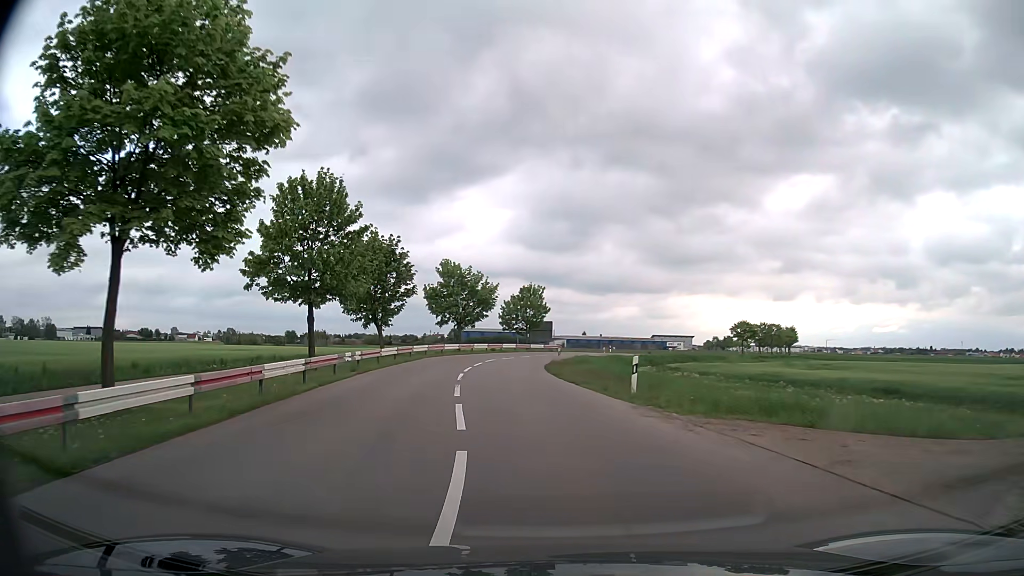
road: tertiary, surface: asphalt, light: Day
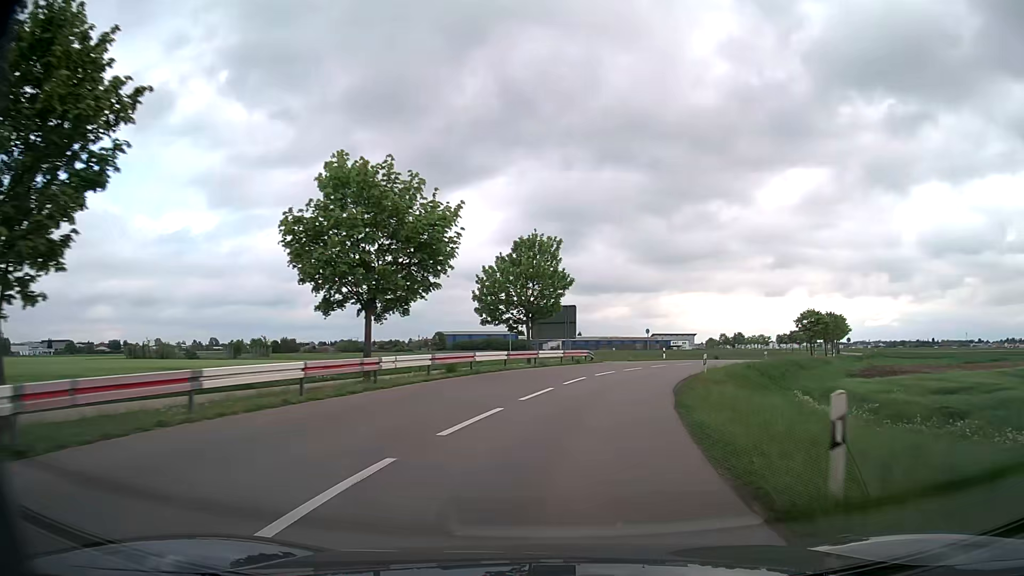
(-2.2, +37.0) m; -1°
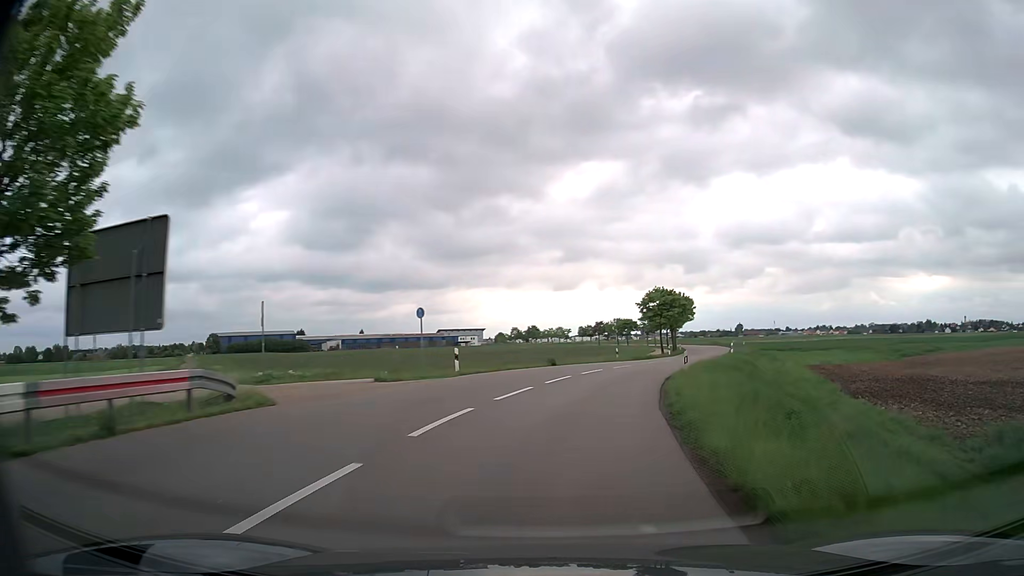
(+4.5, +29.5) m; +18°
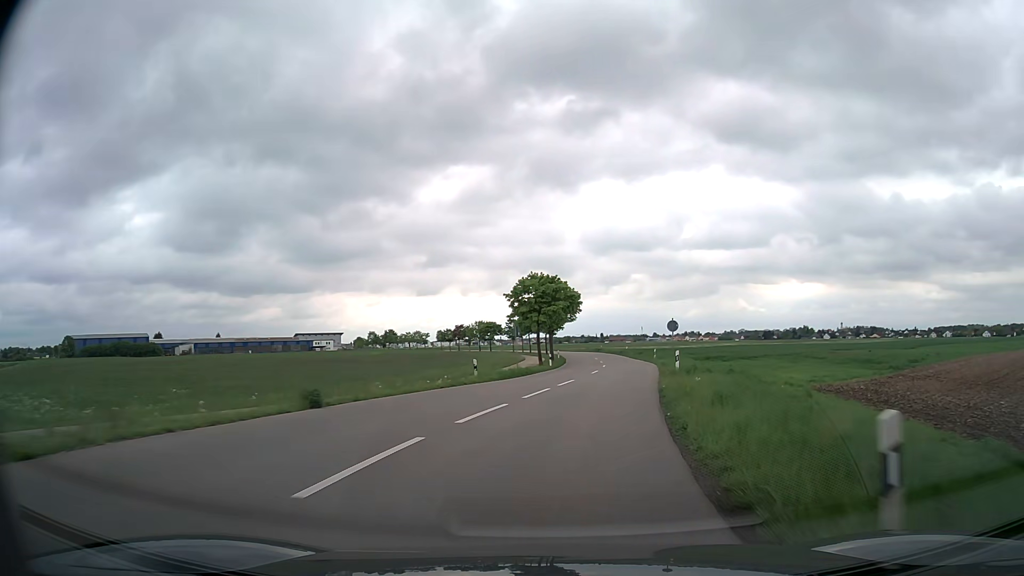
(+2.2, +21.1) m; +11°
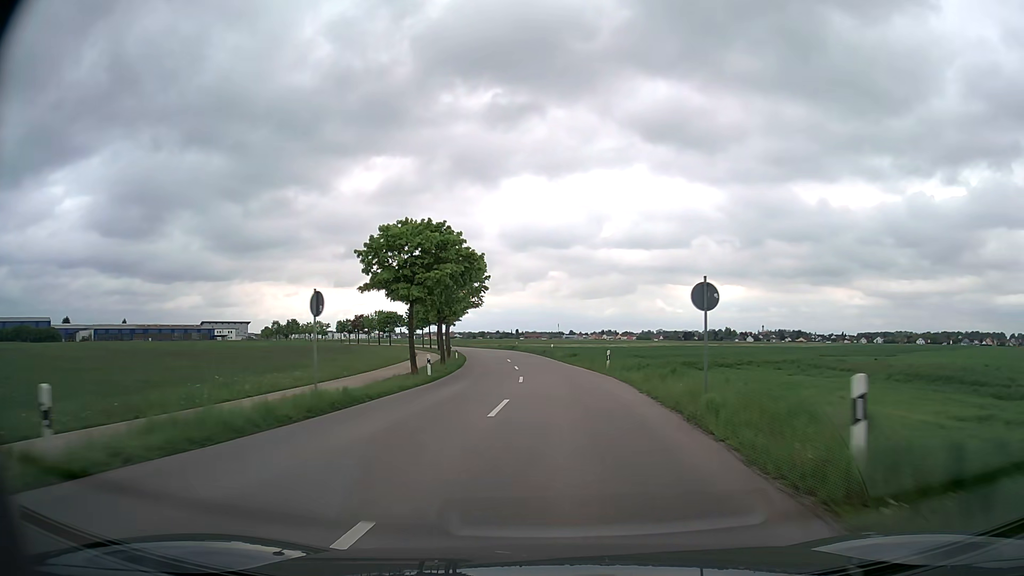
(+1.8, +22.4) m; +8°
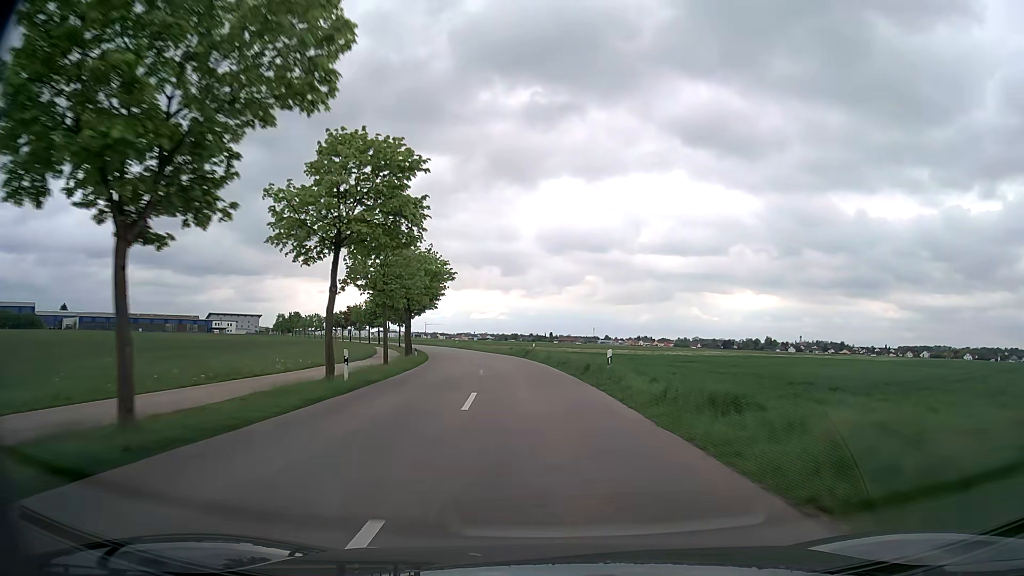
(0.0, +36.4) m; -2°
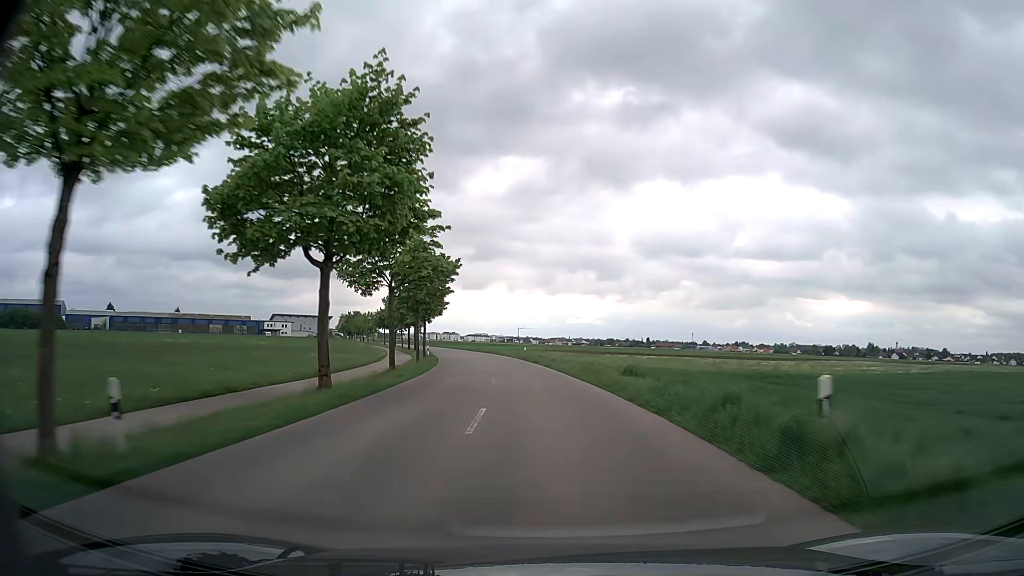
(-2.8, +39.3) m; -8°
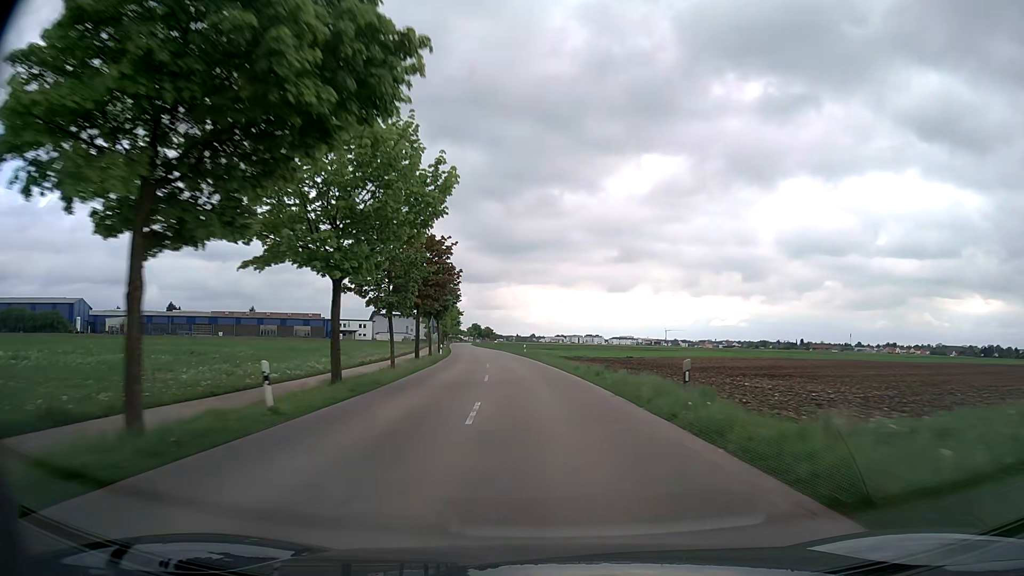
(-7.7, +71.4) m; -12°
(0, +10) (0, +20) (-1, +30) (-2, +40) (-3, +50) (-4, +60) (-5, +70) (-7, +80) (-8, +90) (-9, +99) m
